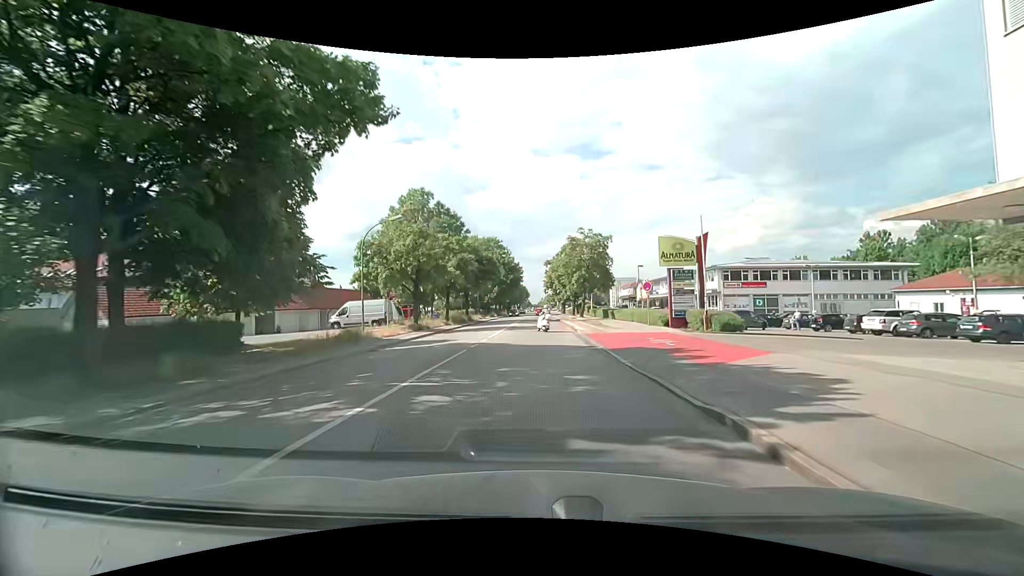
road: secondary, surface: asphalt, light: Day
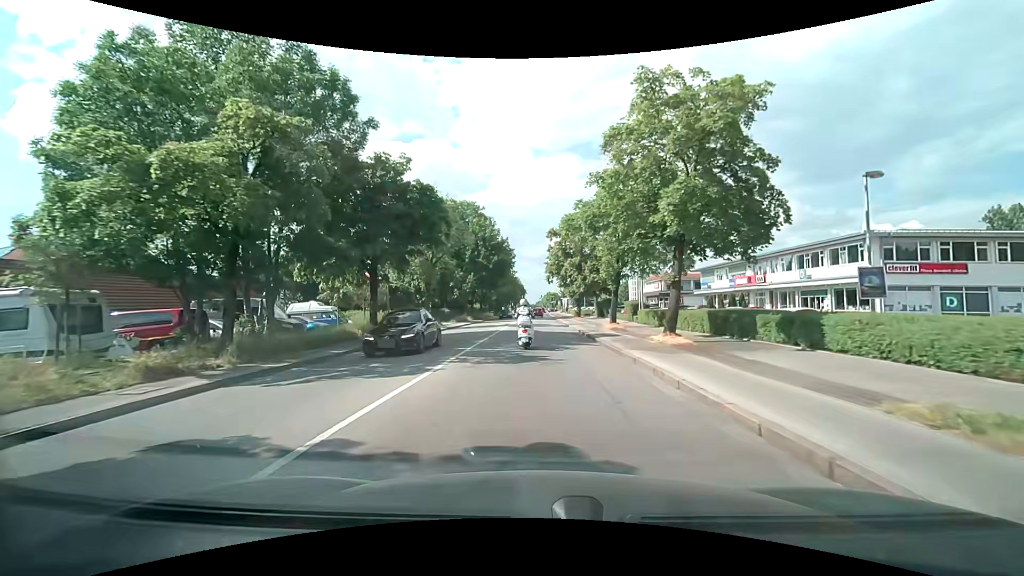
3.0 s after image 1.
(+0.1, +34.3) m; 0°
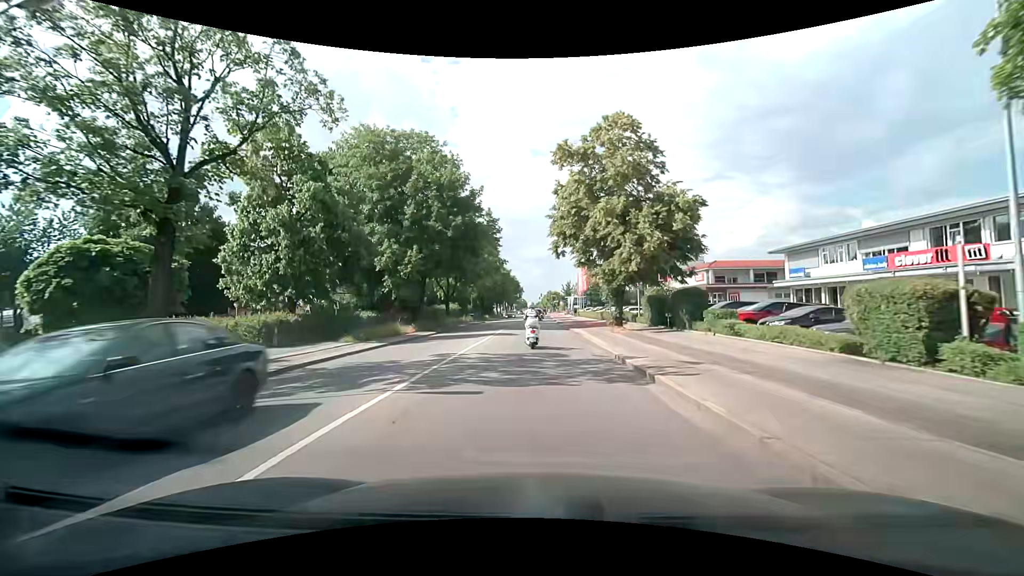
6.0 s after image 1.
(+0.2, +28.1) m; 0°
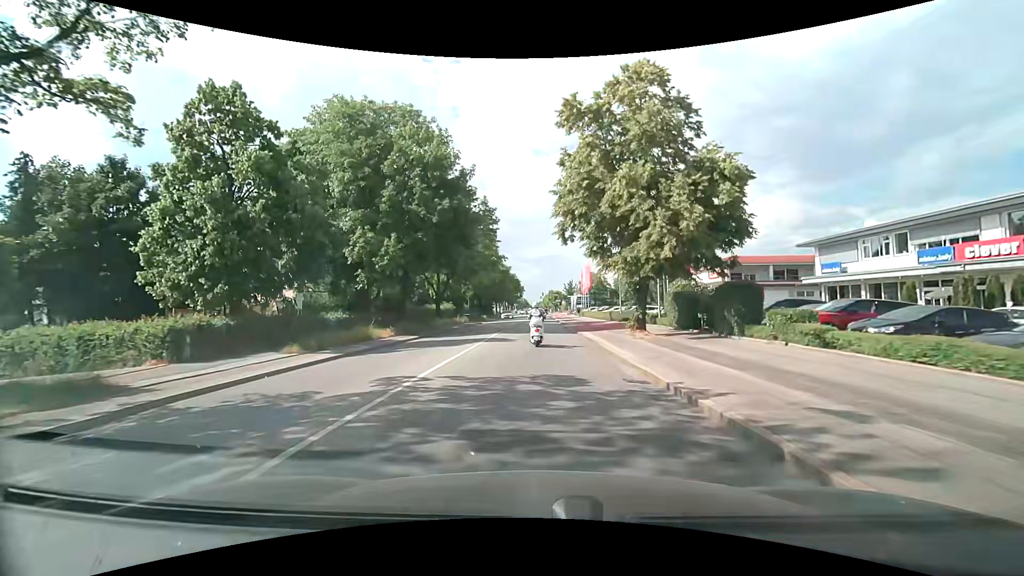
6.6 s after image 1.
(0.0, +5.5) m; 0°
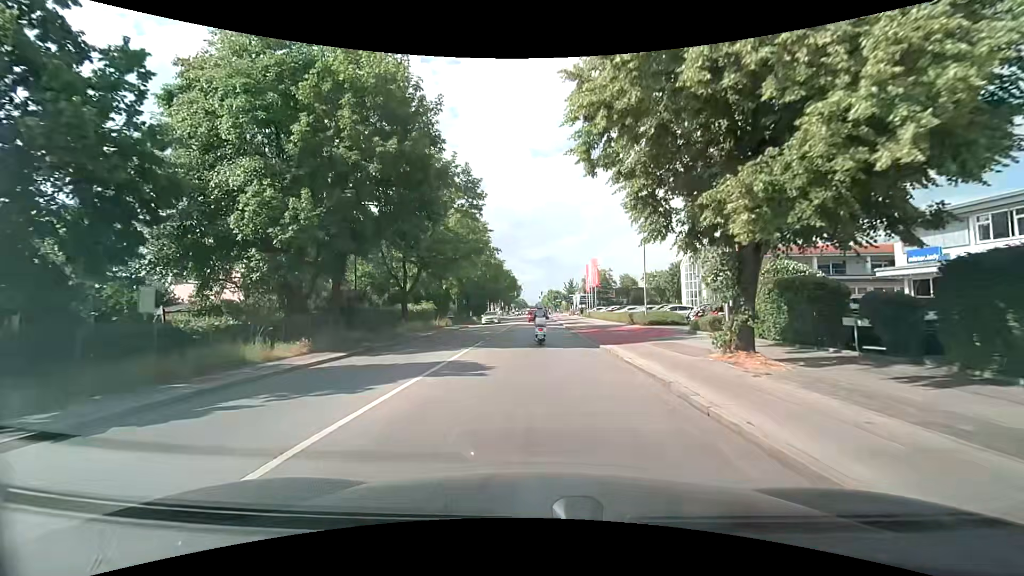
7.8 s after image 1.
(-0.1, +10.8) m; 0°
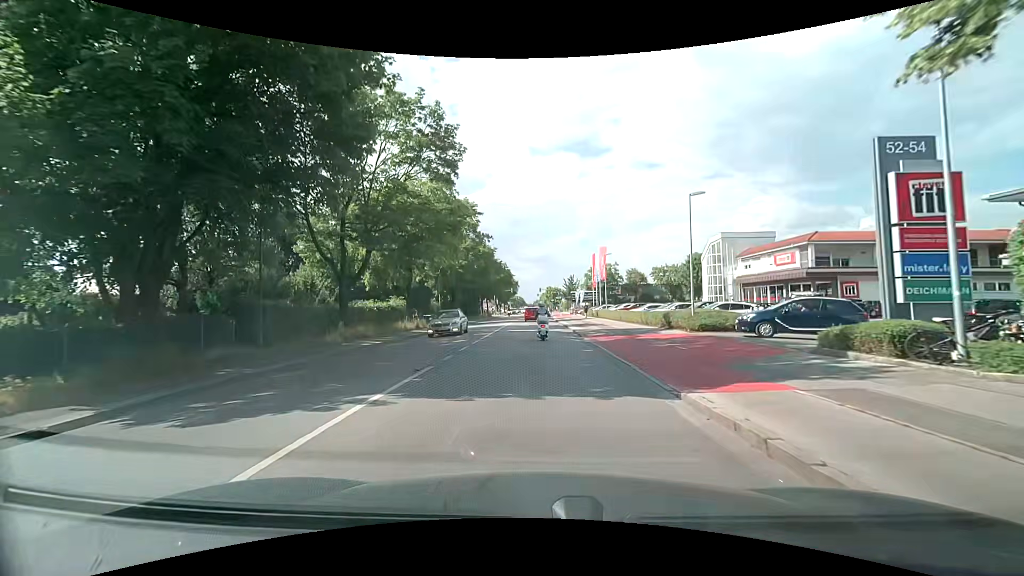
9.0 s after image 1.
(0.0, +10.3) m; 0°
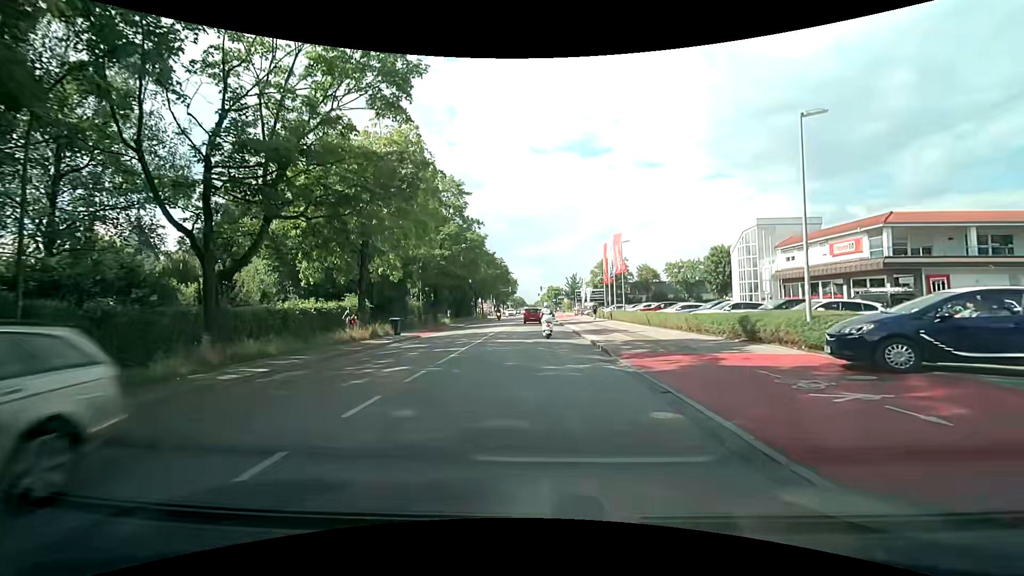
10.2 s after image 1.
(0.0, +9.5) m; 0°
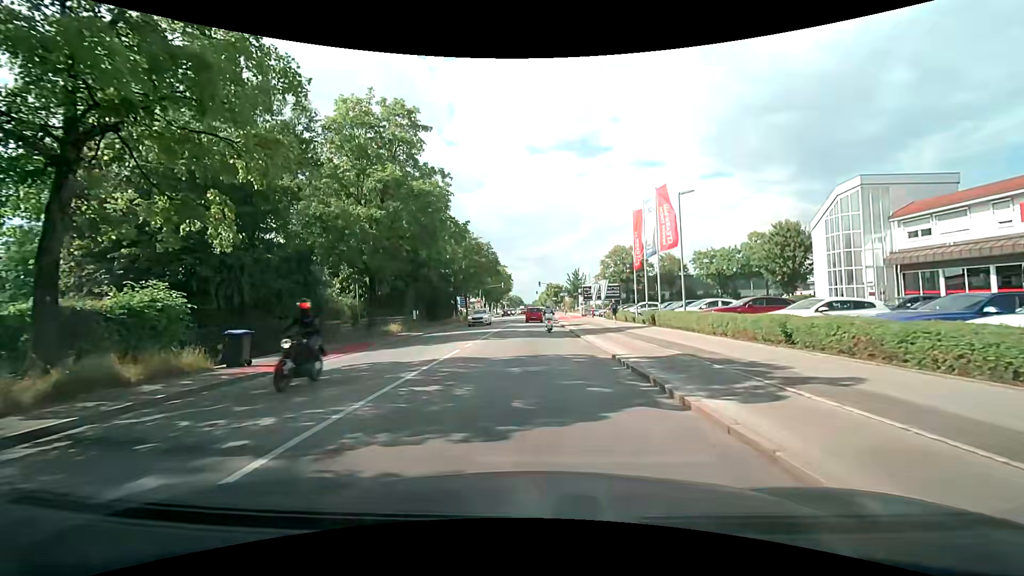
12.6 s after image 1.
(+0.1, +16.5) m; +1°
(0, +10) (0, +20) (0, +30) (0, +40) (0, +50) (0, +60) (0, +70) (0, +80) (+1, +90) (+1, +100) m
